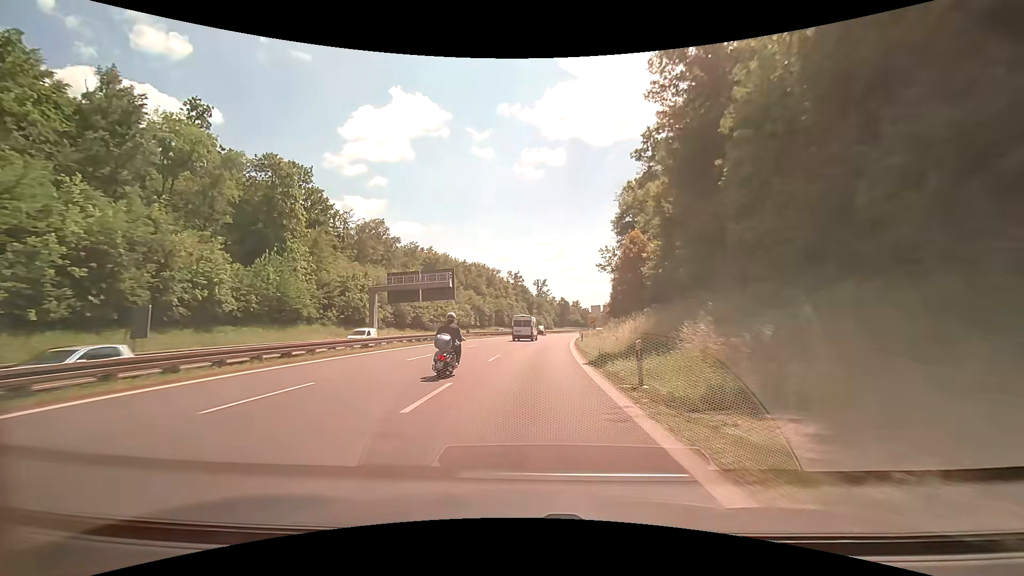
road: trunk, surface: asphalt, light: Day
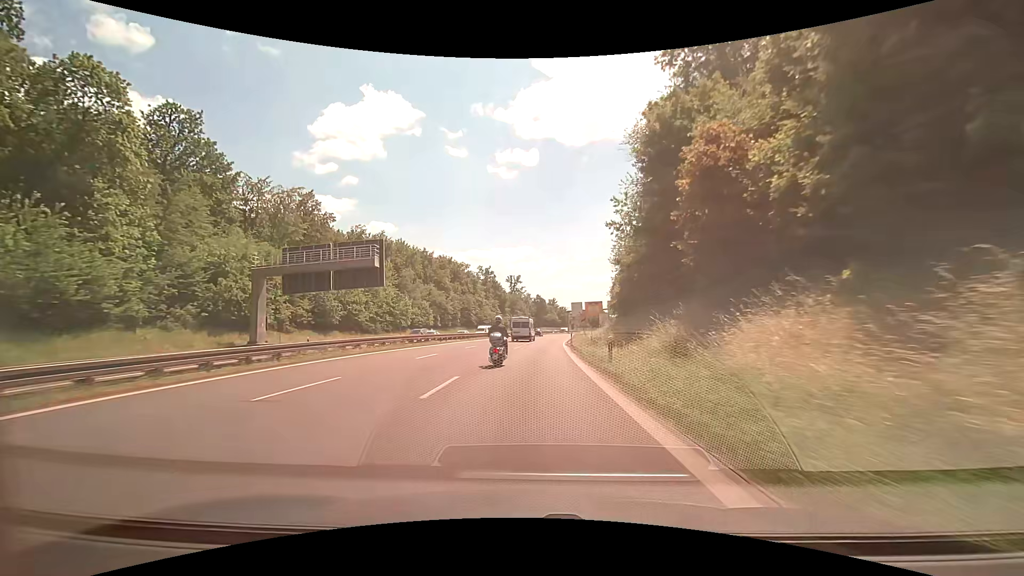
(+0.6, +22.3) m; +3°
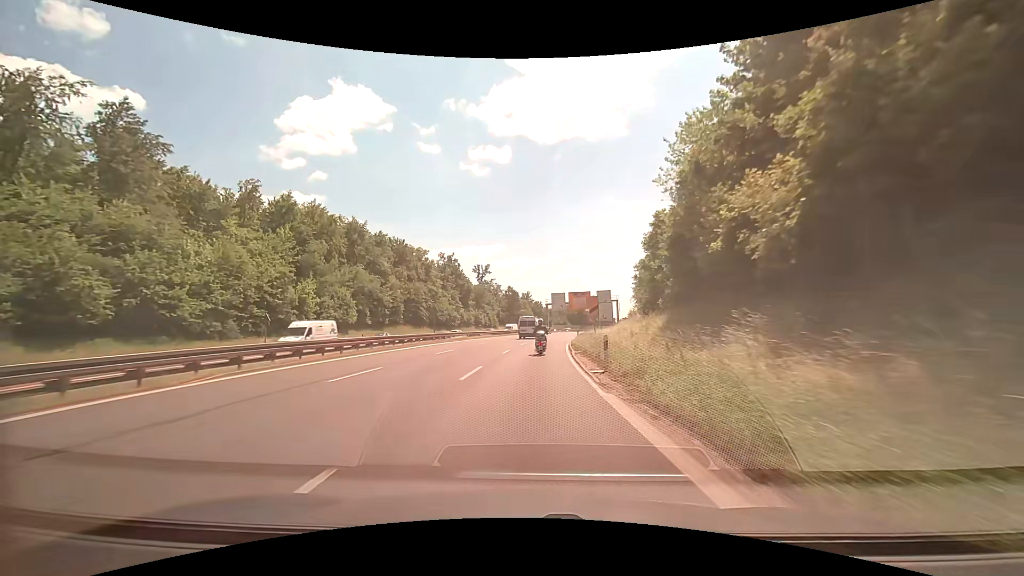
(+0.8, +32.3) m; +3°
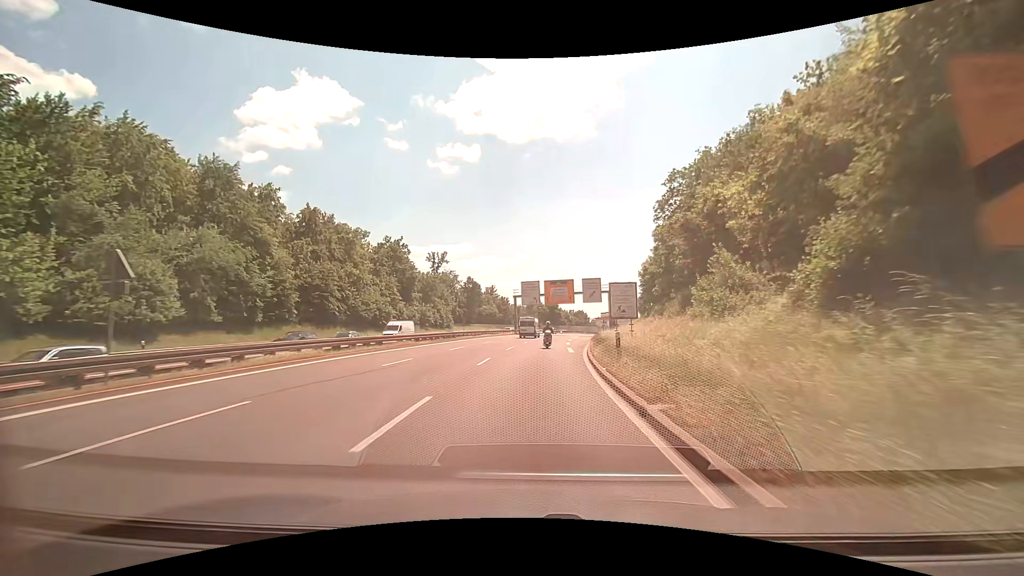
(+1.1, +30.9) m; +4°
(0, +10) (+1, +20) (+1, +30) (+3, +40) (+4, +50) (+6, +60) (+7, +69) (+9, +79) (+11, +89) (+13, +99) m
